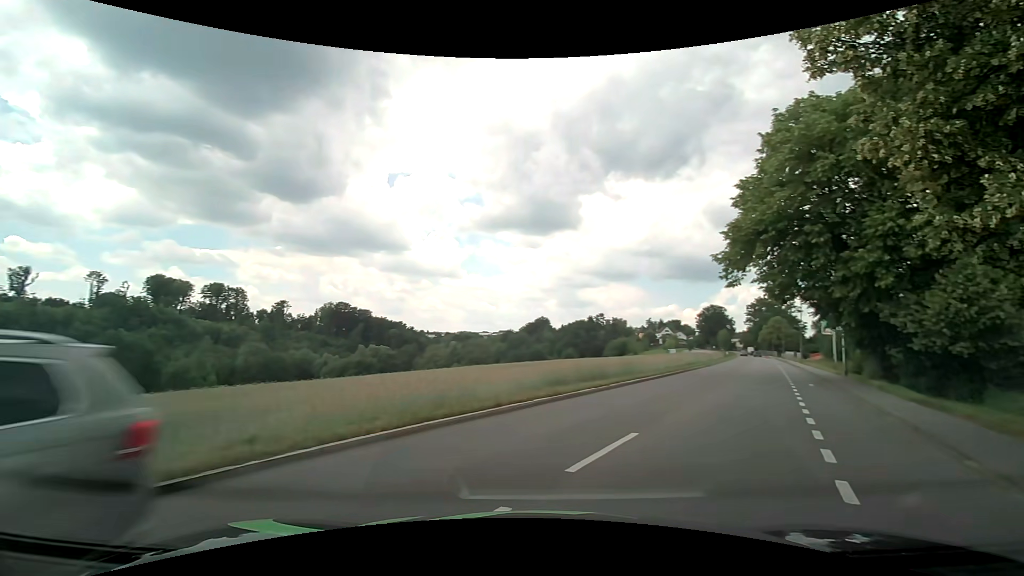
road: tertiary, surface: asphalt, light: Day
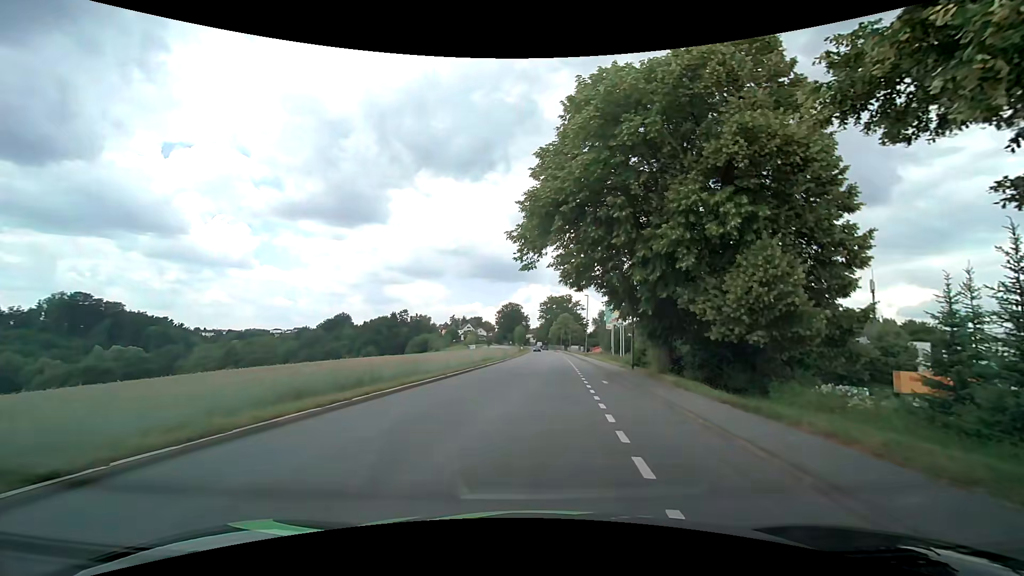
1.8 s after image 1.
(+1.9, +6.0) m; +25°
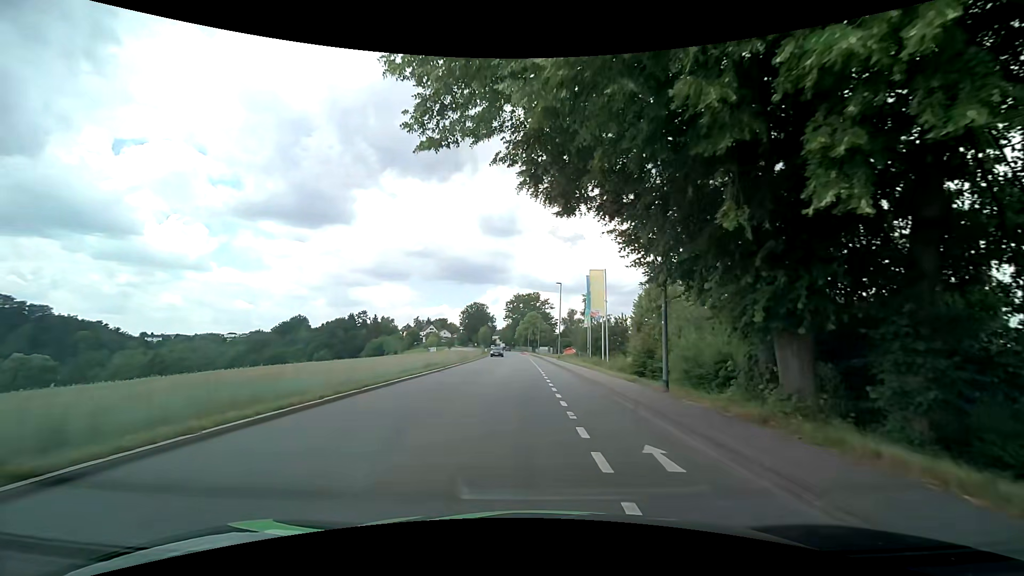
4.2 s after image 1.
(+0.8, +14.2) m; +3°
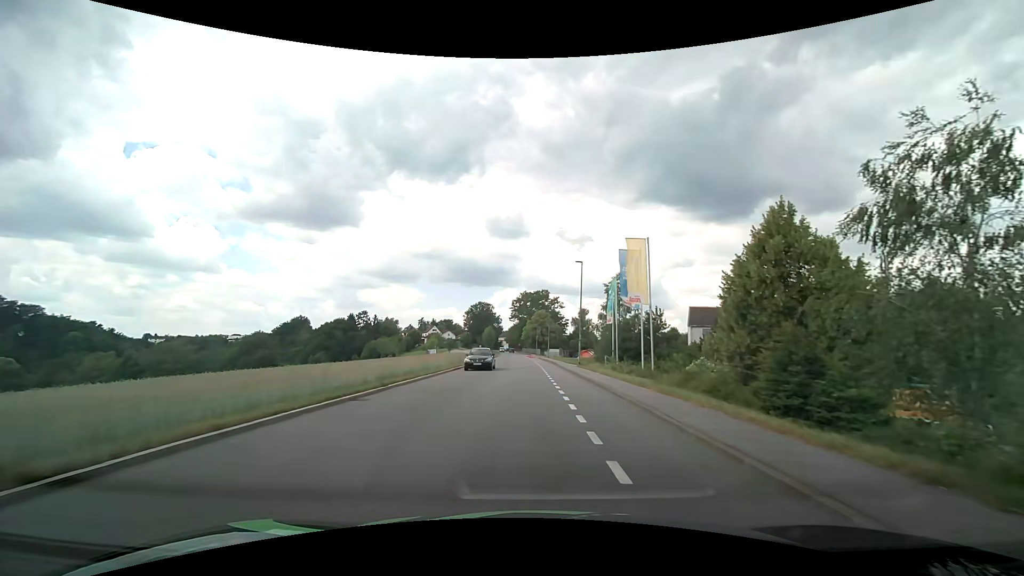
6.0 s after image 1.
(-0.1, +14.6) m; 0°
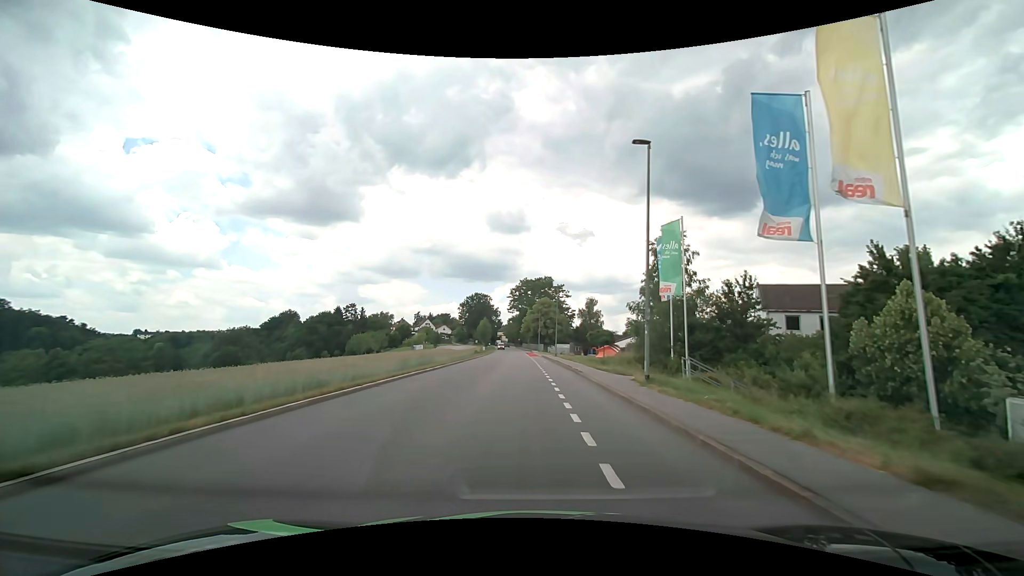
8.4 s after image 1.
(0.0, +22.5) m; -1°
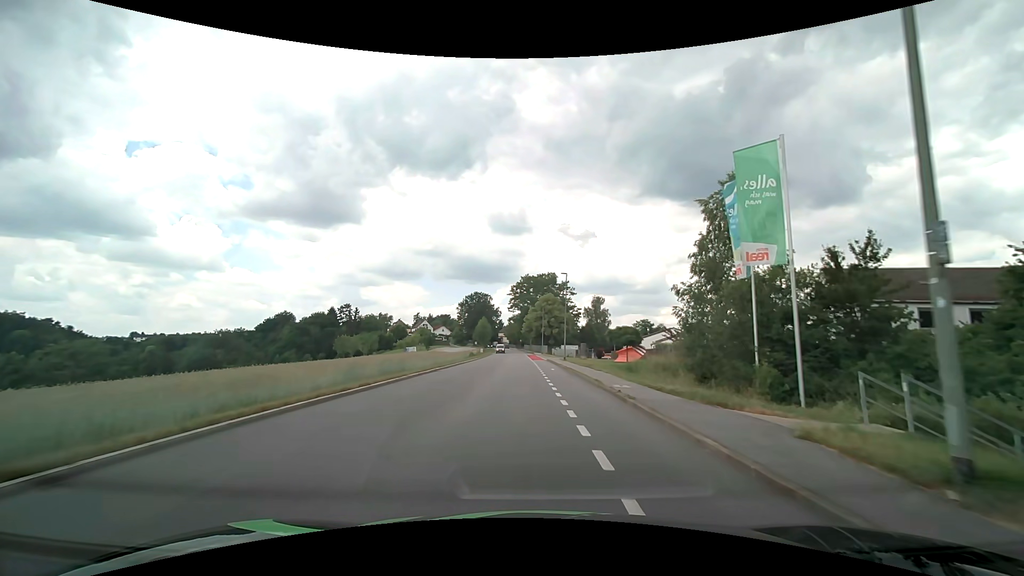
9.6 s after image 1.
(0.0, +11.4) m; 0°
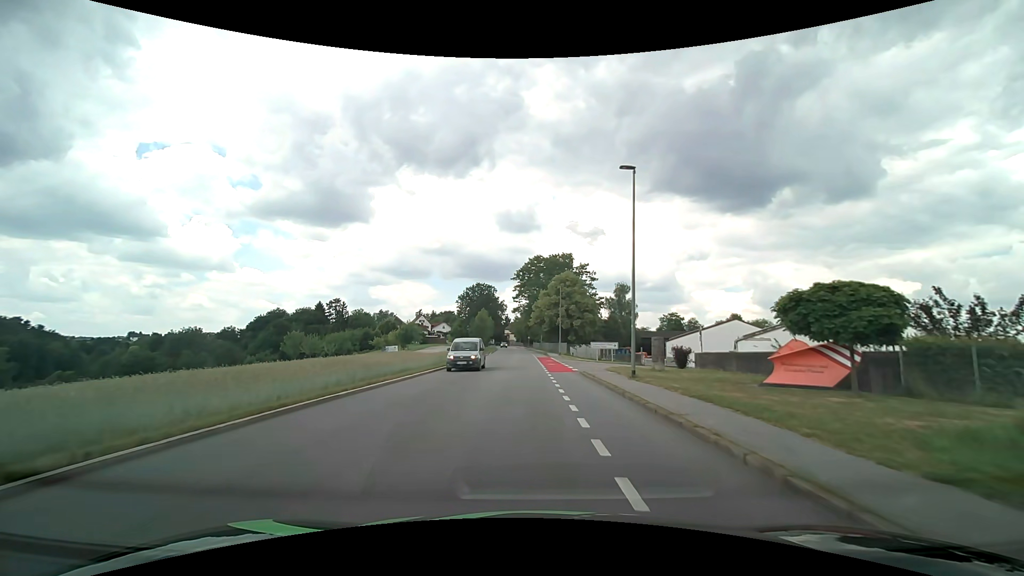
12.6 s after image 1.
(-0.4, +27.3) m; -1°
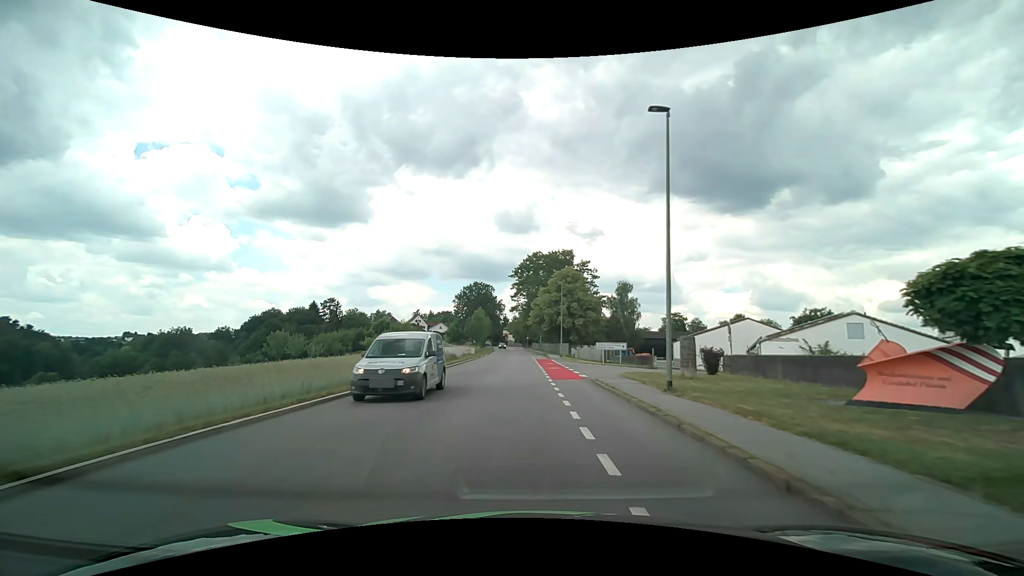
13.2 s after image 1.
(0.0, +4.9) m; 0°
(0, +10) (0, +20) (0, +30) (0, +40) (0, +50) (-1, +60) (-1, +70) (-2, +80) (-2, +90) (-2, +100) m
